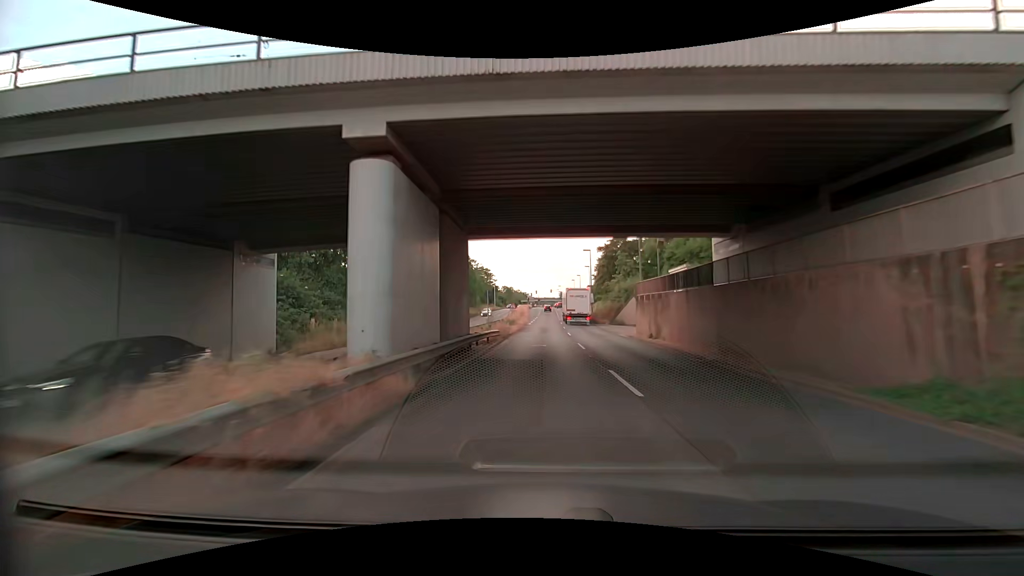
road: primary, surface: asphalt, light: Day
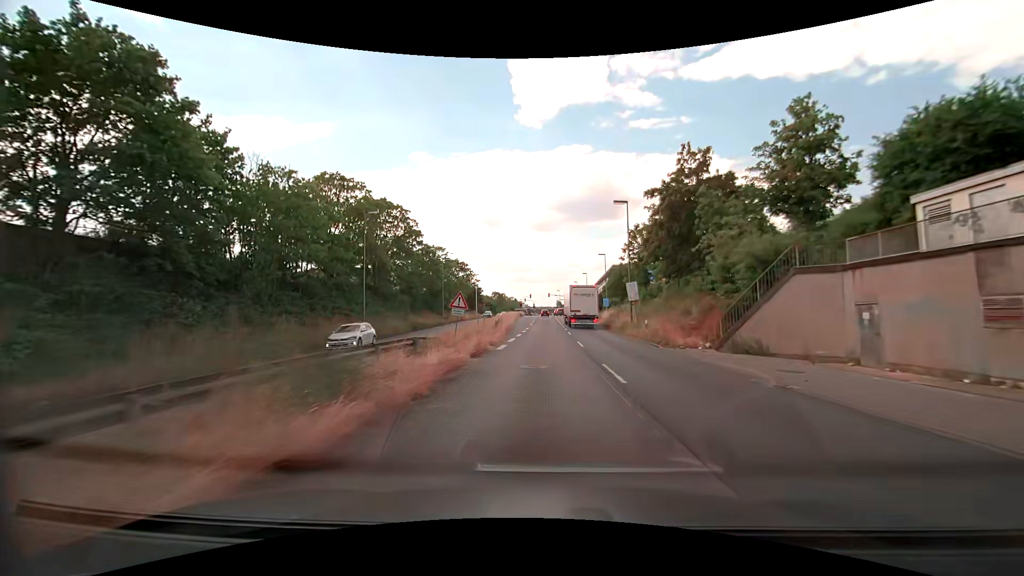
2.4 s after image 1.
(-0.2, +34.6) m; 0°
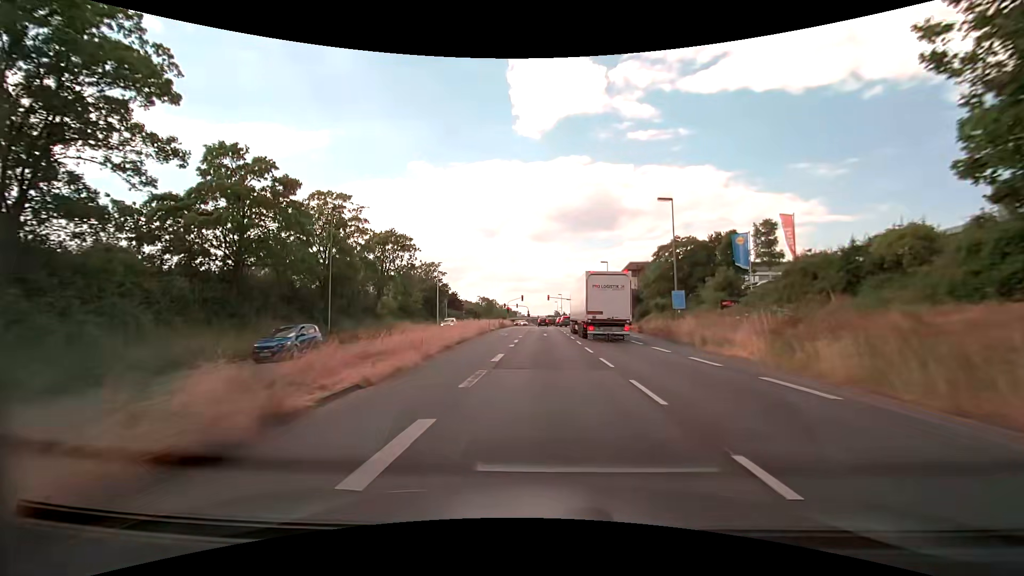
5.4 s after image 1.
(+0.2, +41.1) m; 0°
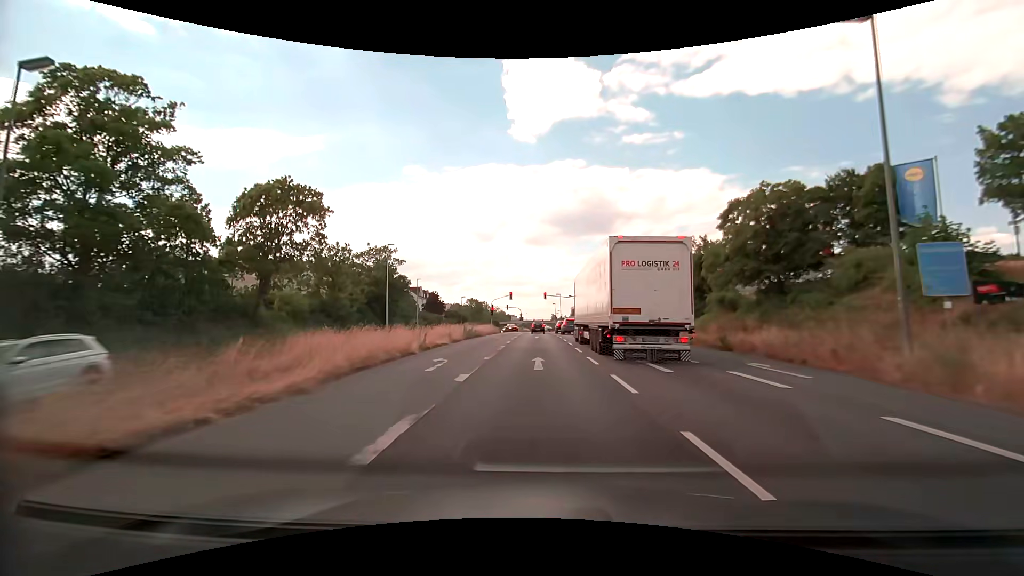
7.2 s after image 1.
(+0.2, +22.8) m; +1°
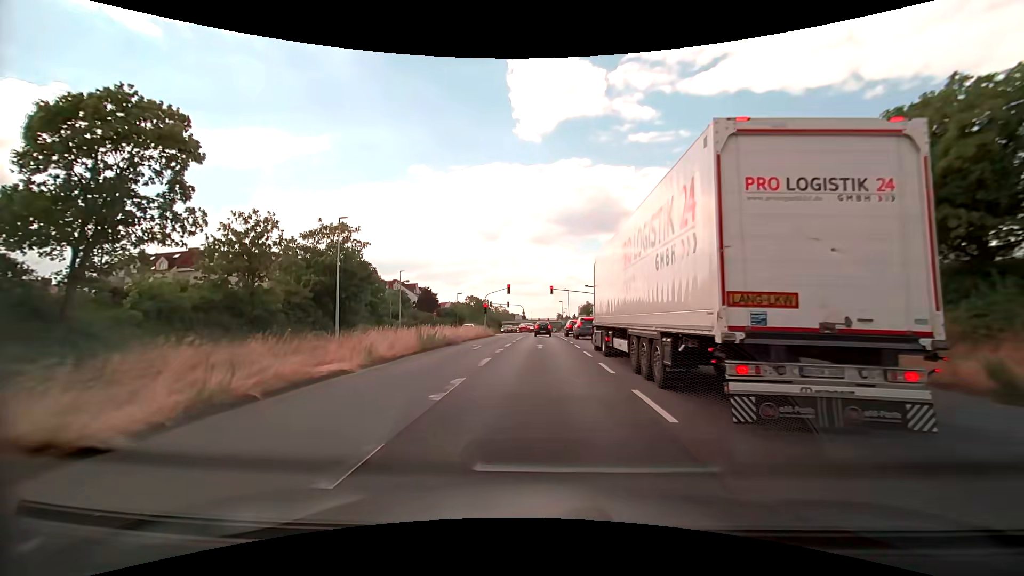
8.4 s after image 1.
(-0.1, +14.3) m; -1°
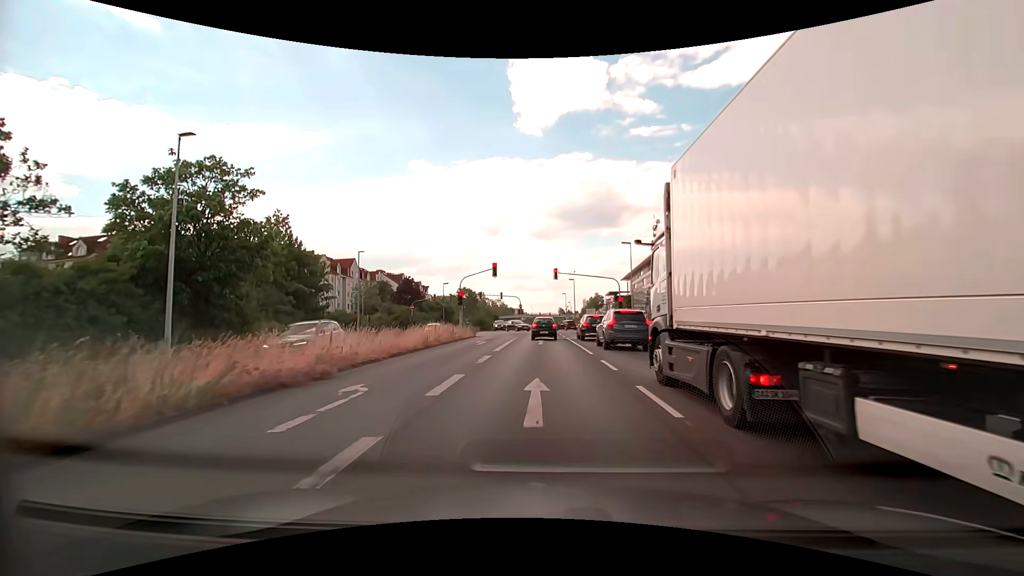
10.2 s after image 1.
(-0.1, +17.4) m; 0°
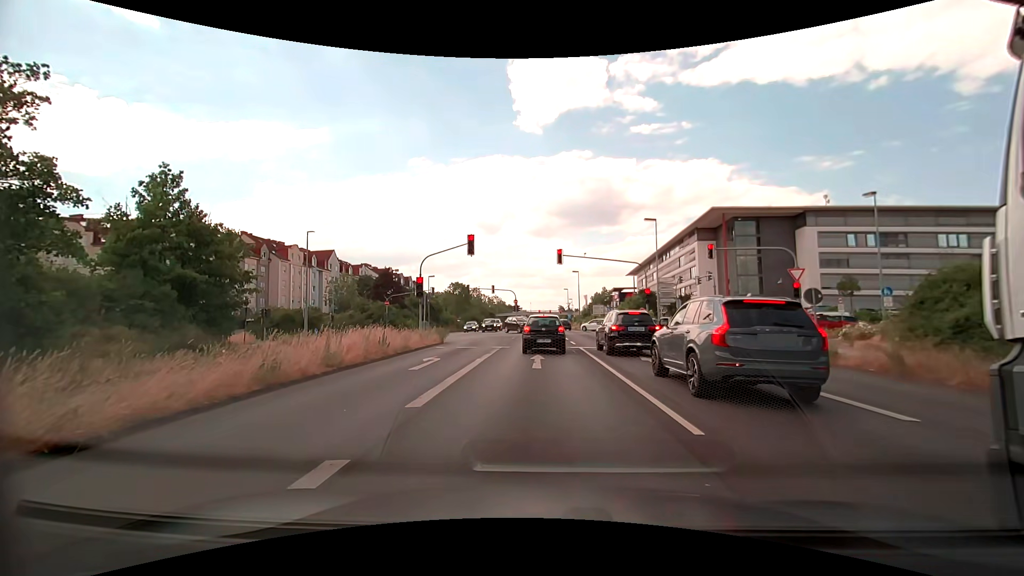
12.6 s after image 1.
(-0.1, +12.2) m; 0°
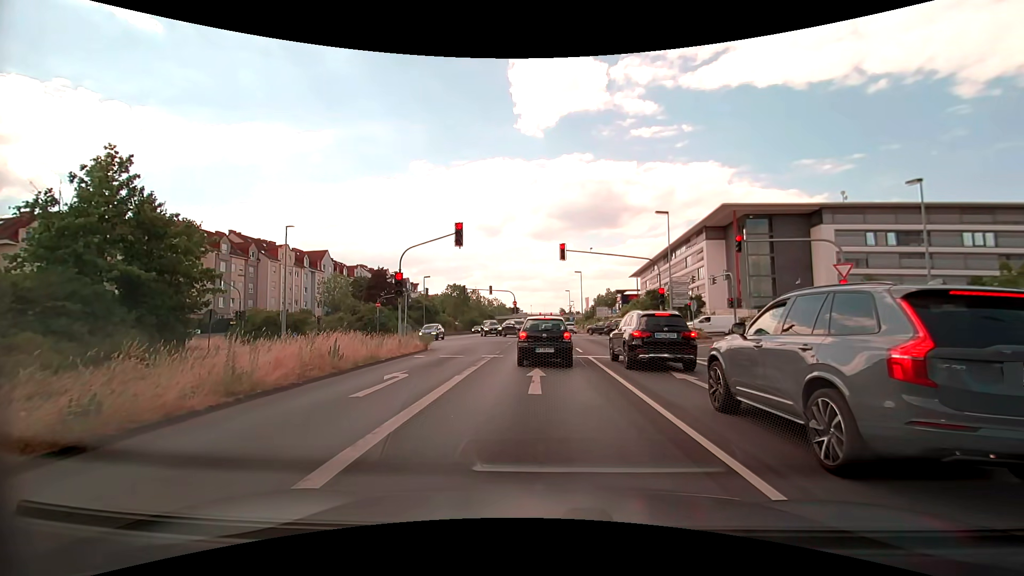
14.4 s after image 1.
(0.0, +4.0) m; -1°
